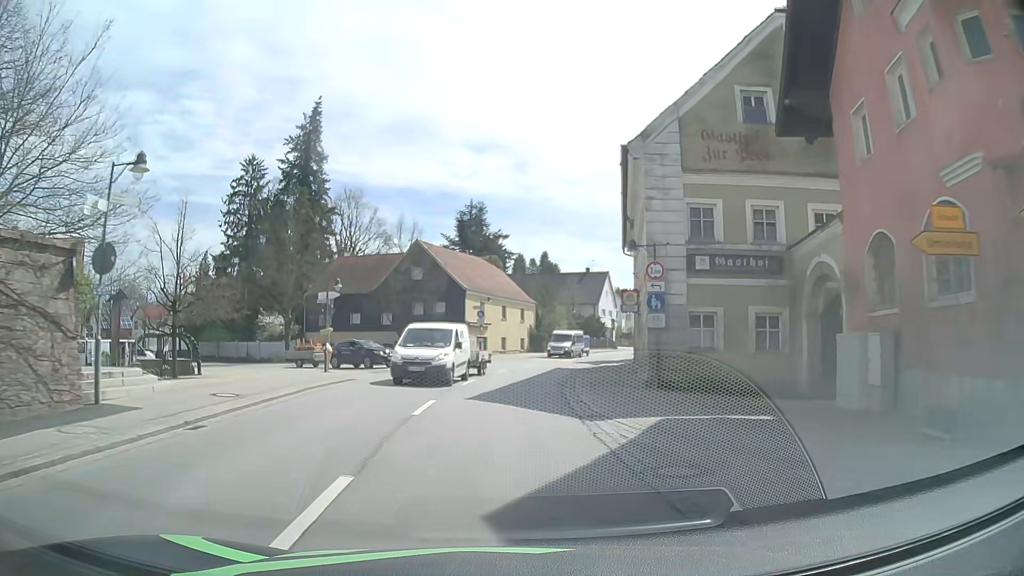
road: primary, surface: asphalt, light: Day
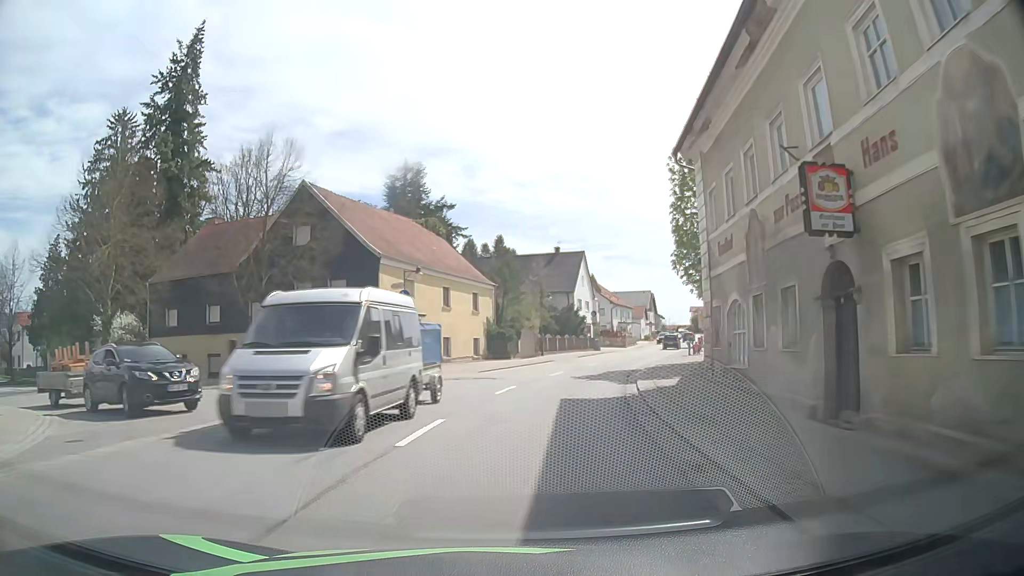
(+0.3, +21.5) m; +4°
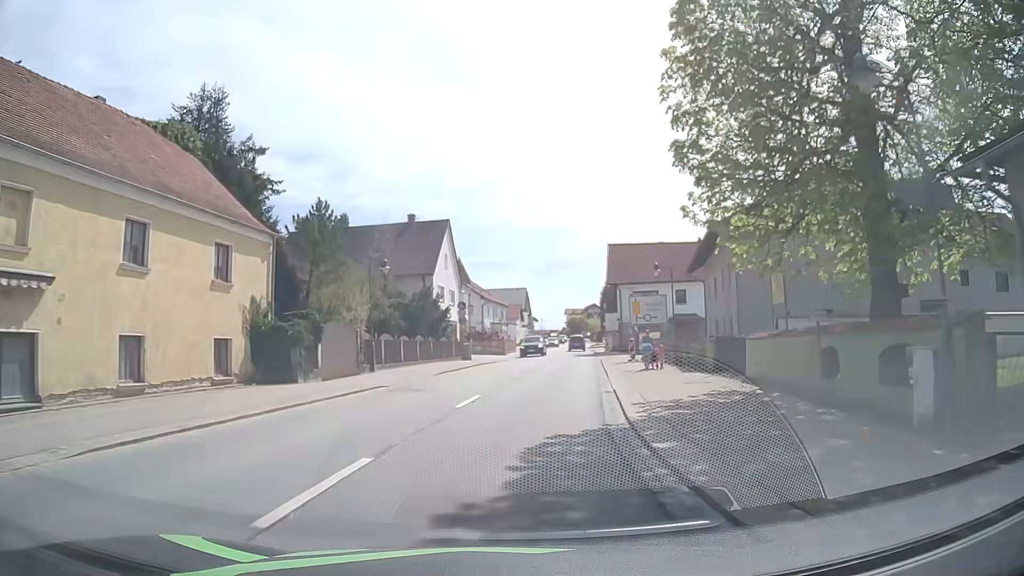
(+2.3, +21.5) m; +12°
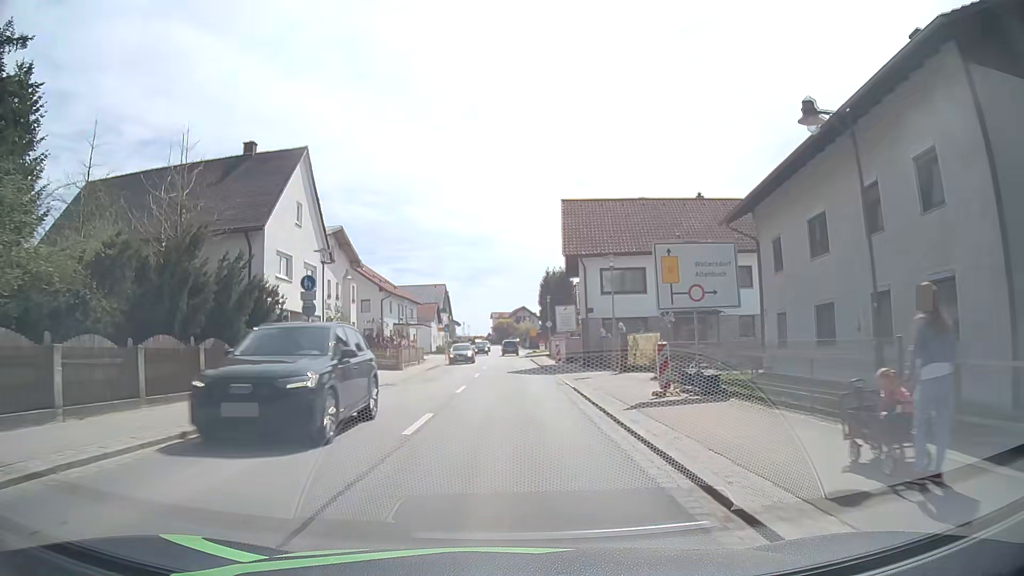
(+1.3, +21.4) m; +6°
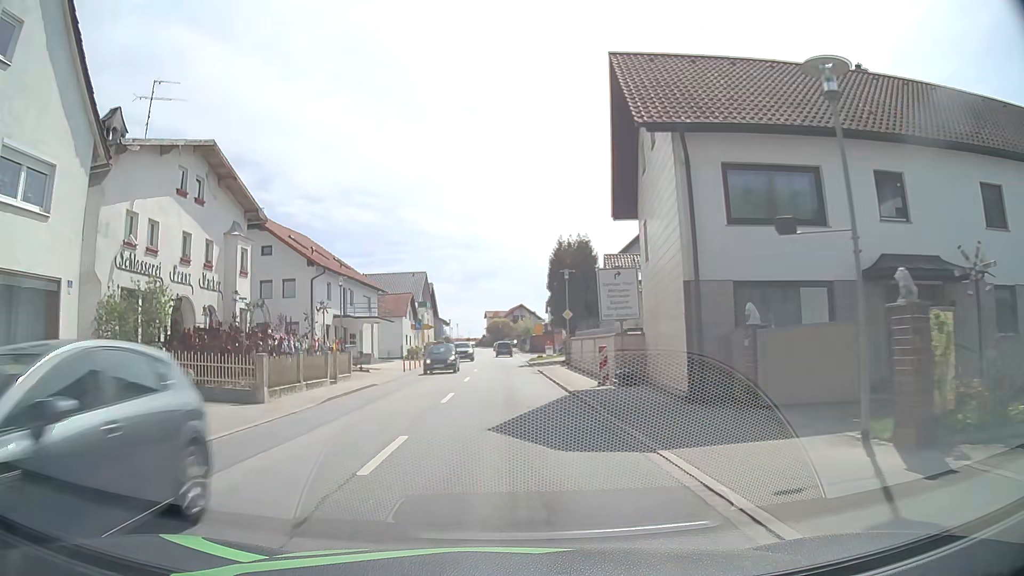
(+0.3, +21.3) m; +1°
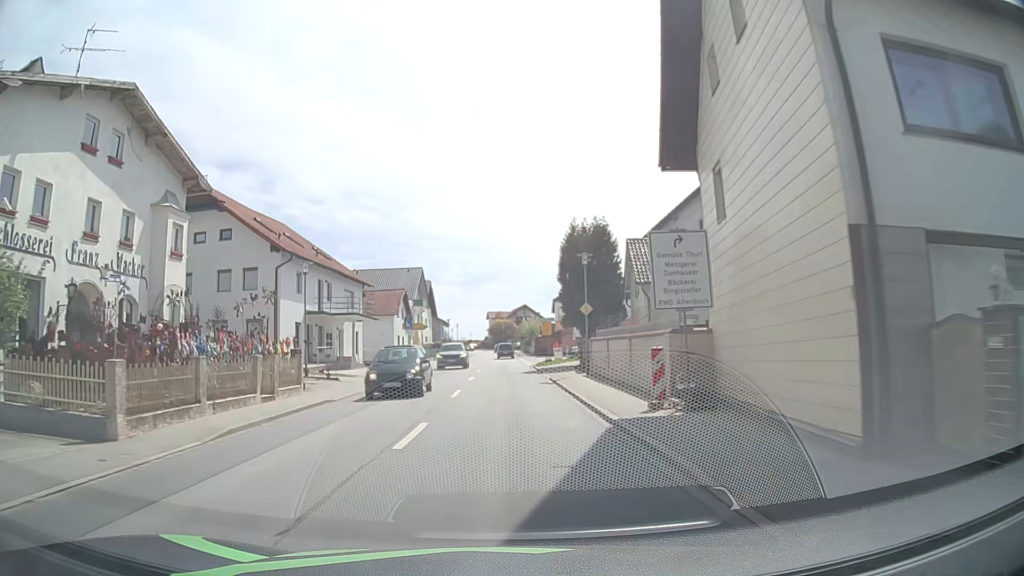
(0.0, +7.1) m; 0°
